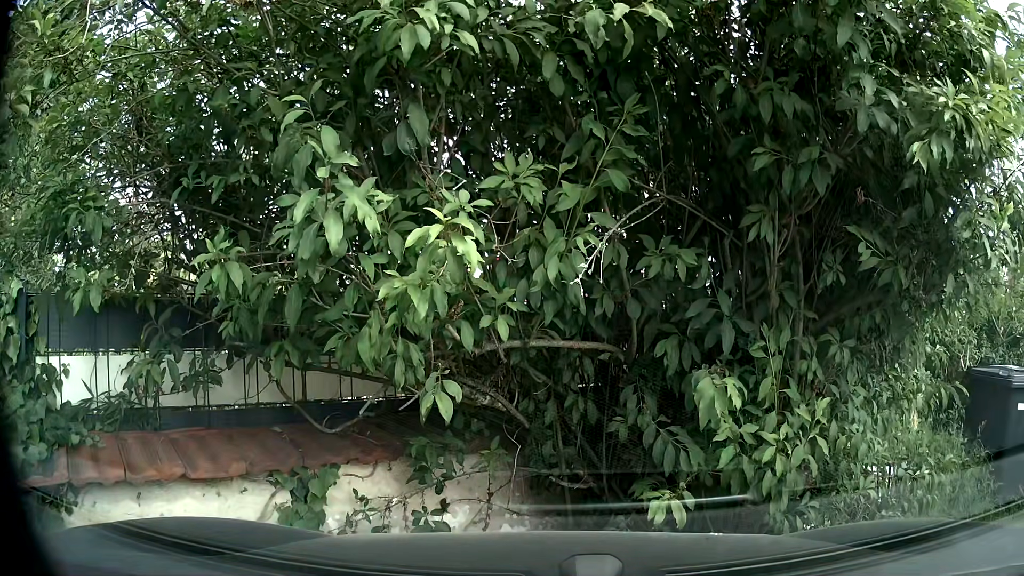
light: Day
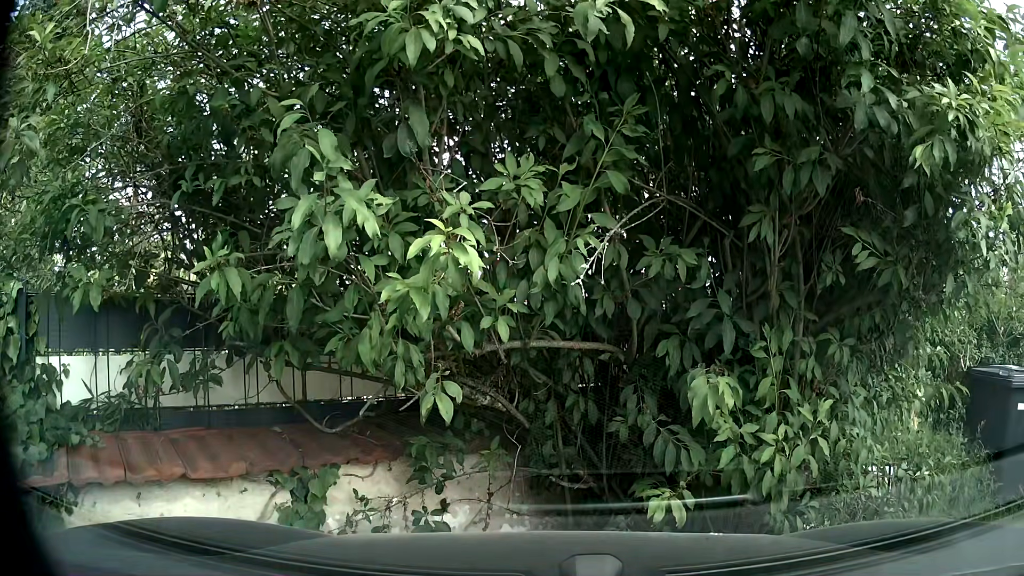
(0.0, 0.0) m; 0°
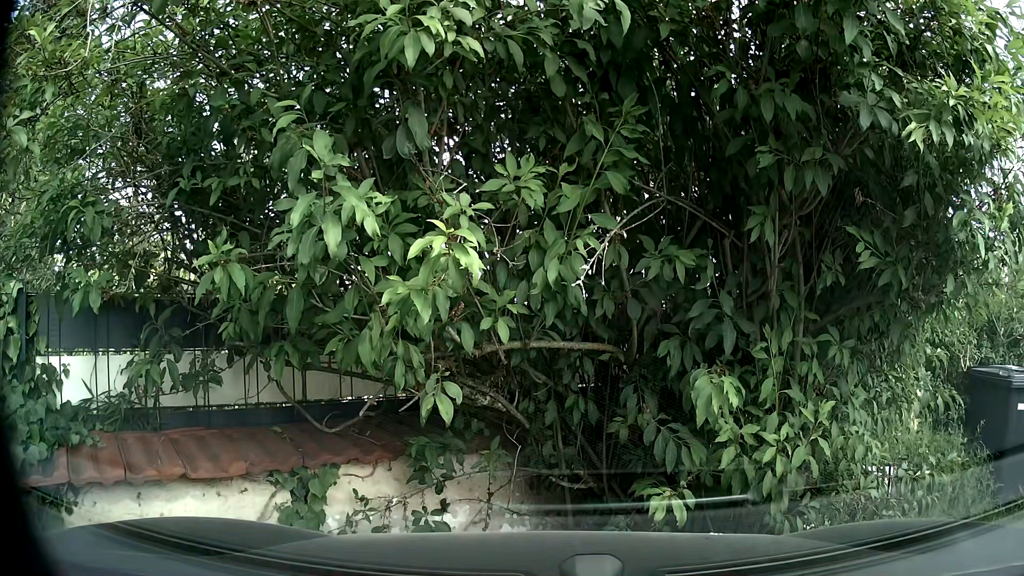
(0.0, 0.0) m; 0°
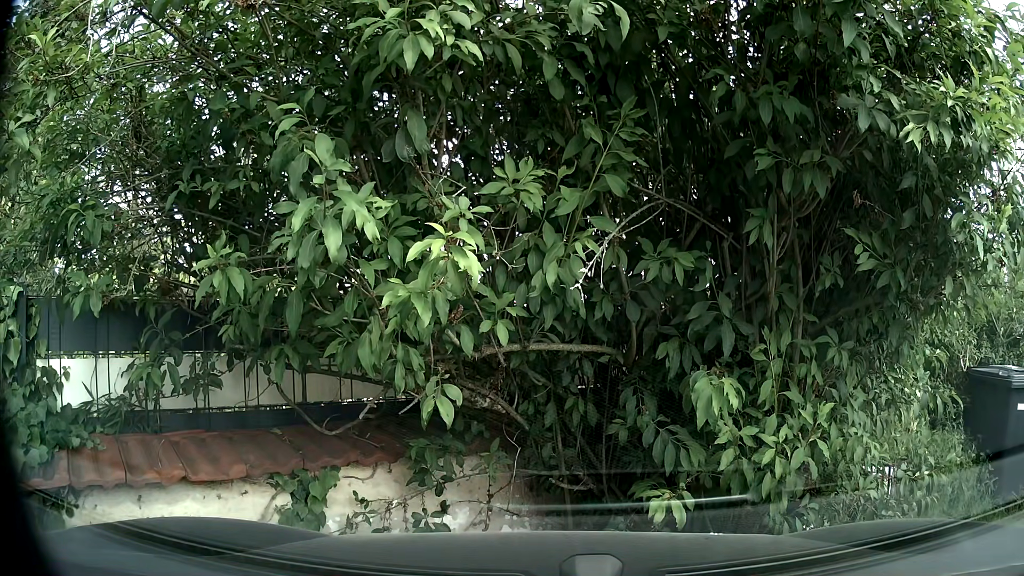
(0.0, 0.0) m; 0°
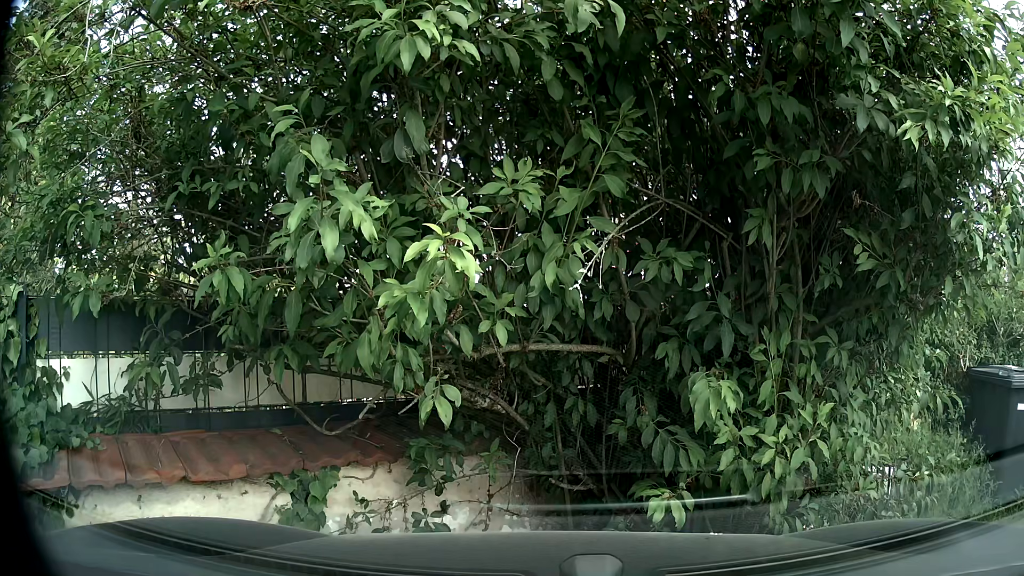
(0.0, 0.0) m; 0°
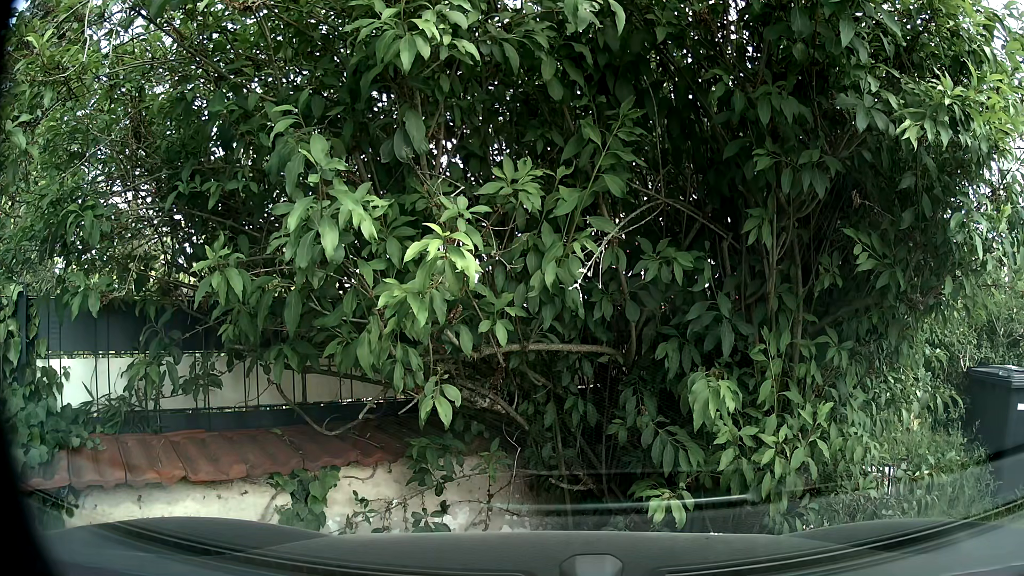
(0.0, 0.0) m; 0°
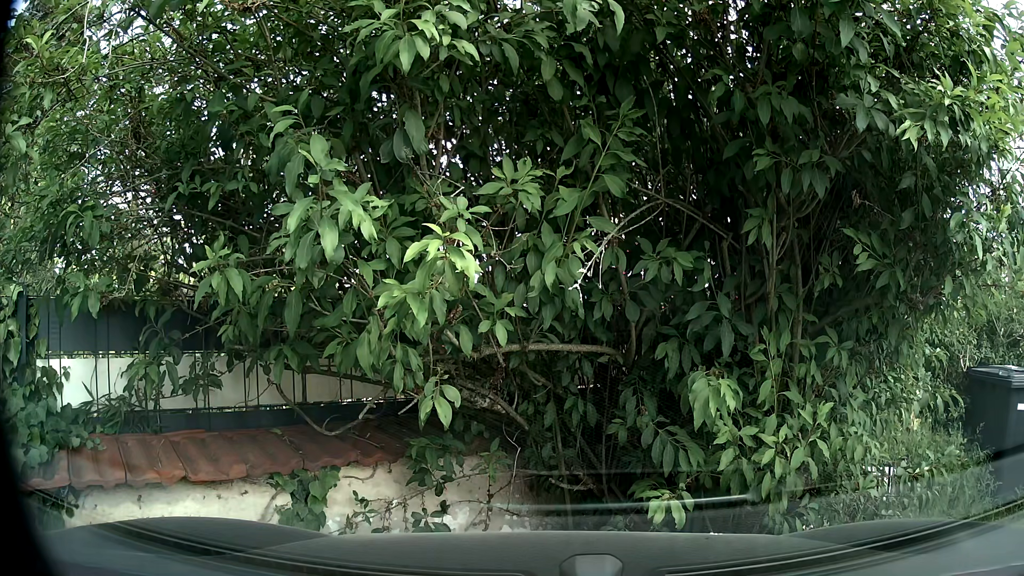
(0.0, 0.0) m; 0°
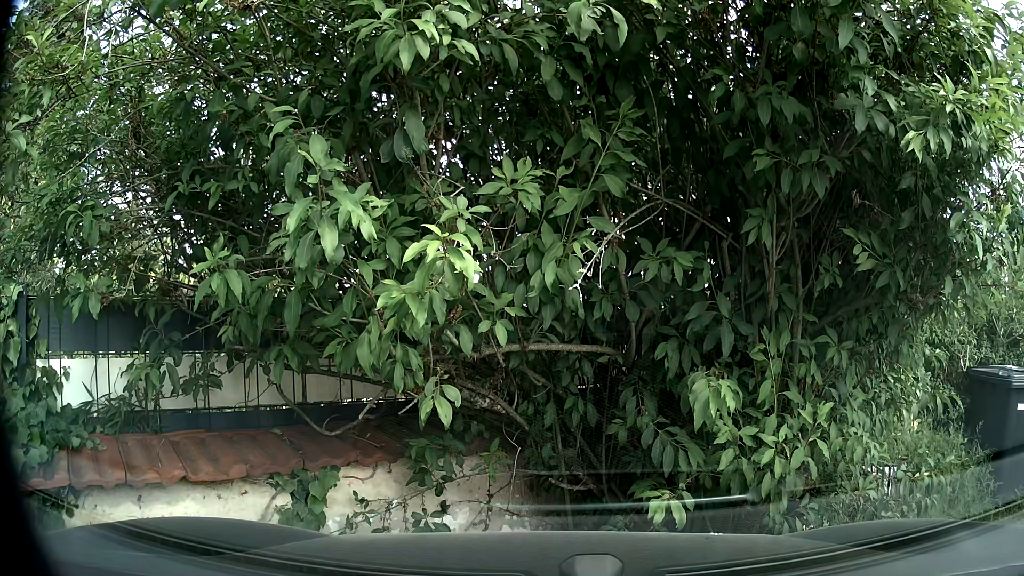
(0.0, 0.0) m; 0°
